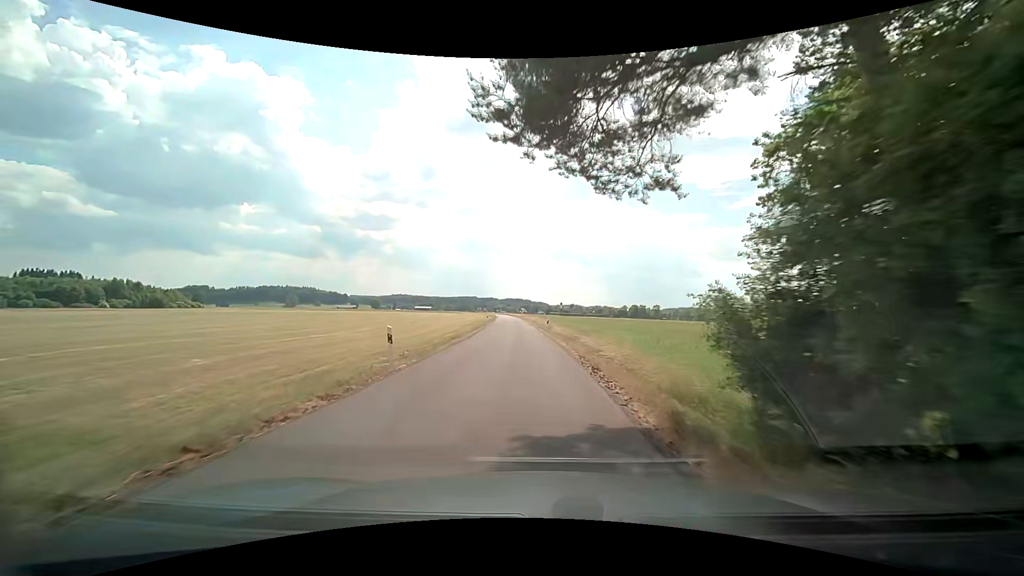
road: unclassified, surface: asphalt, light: Day
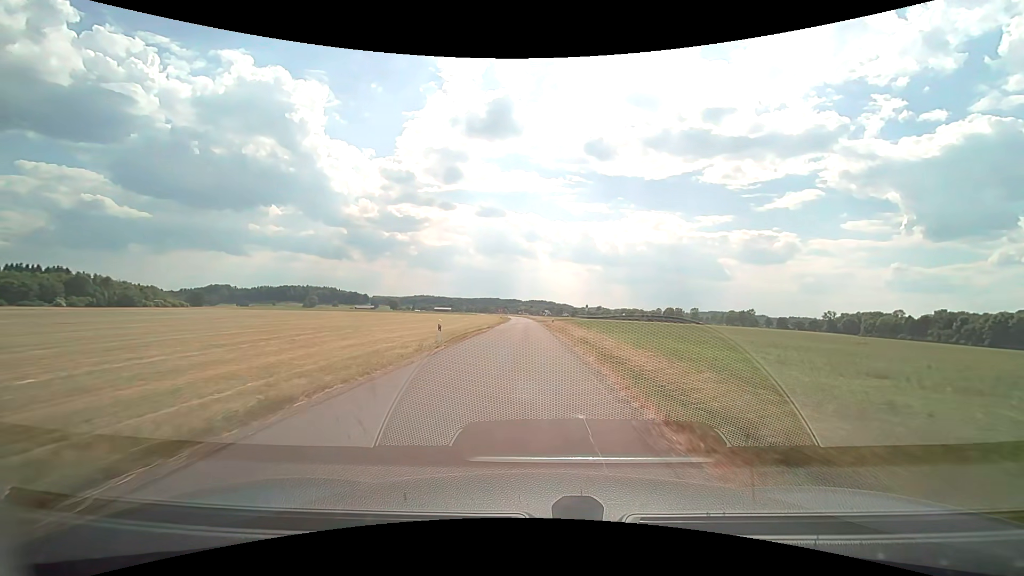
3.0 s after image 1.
(-1.2, +43.7) m; -3°
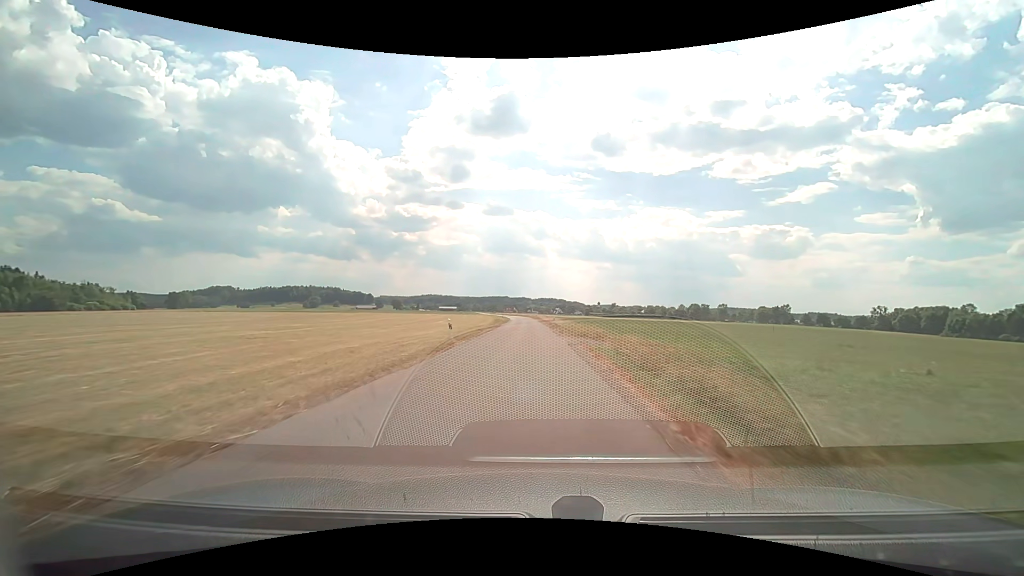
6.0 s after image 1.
(-0.6, +48.3) m; -1°
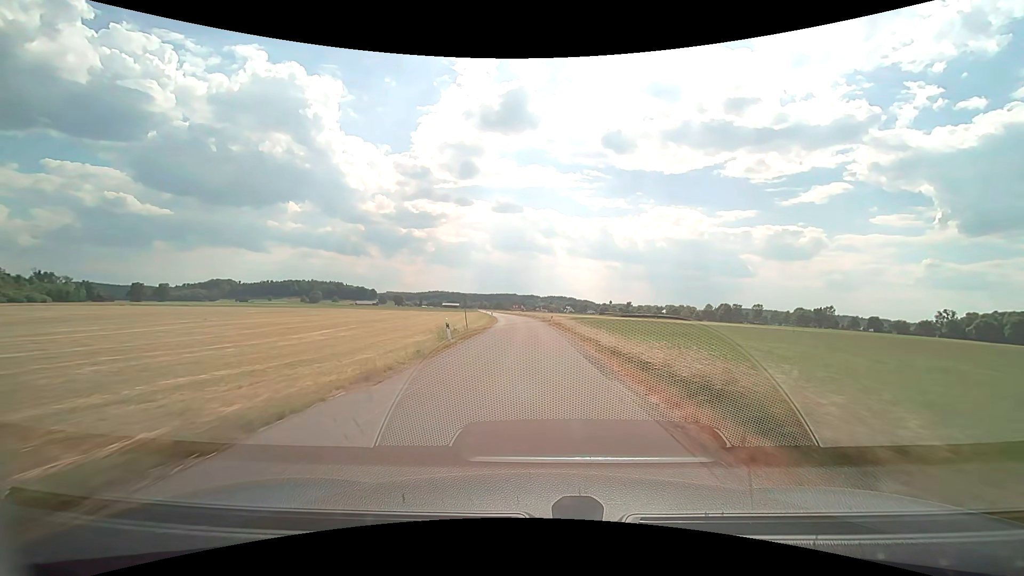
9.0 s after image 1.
(-0.6, +51.3) m; -1°
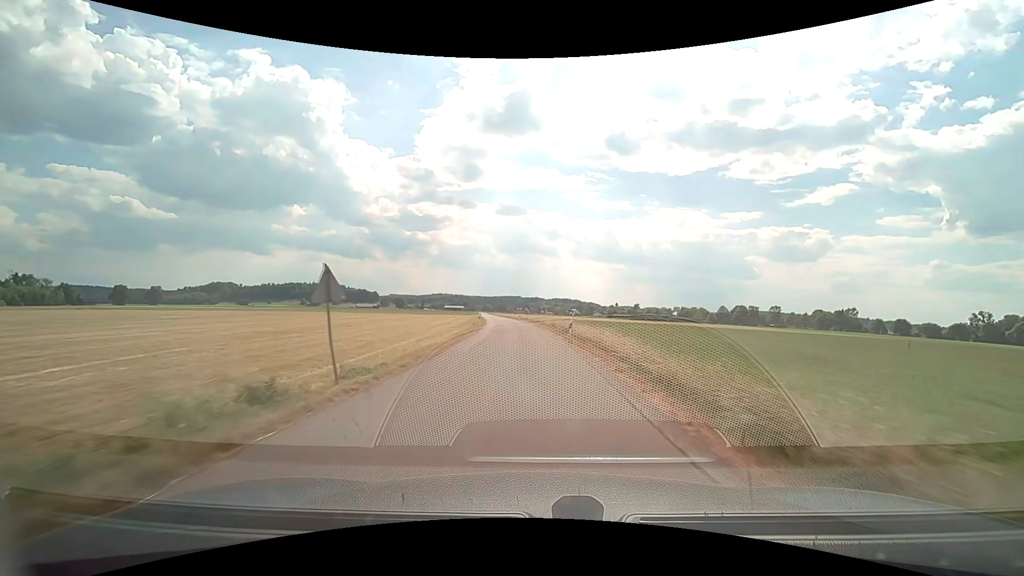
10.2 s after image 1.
(-0.1, +21.1) m; 0°
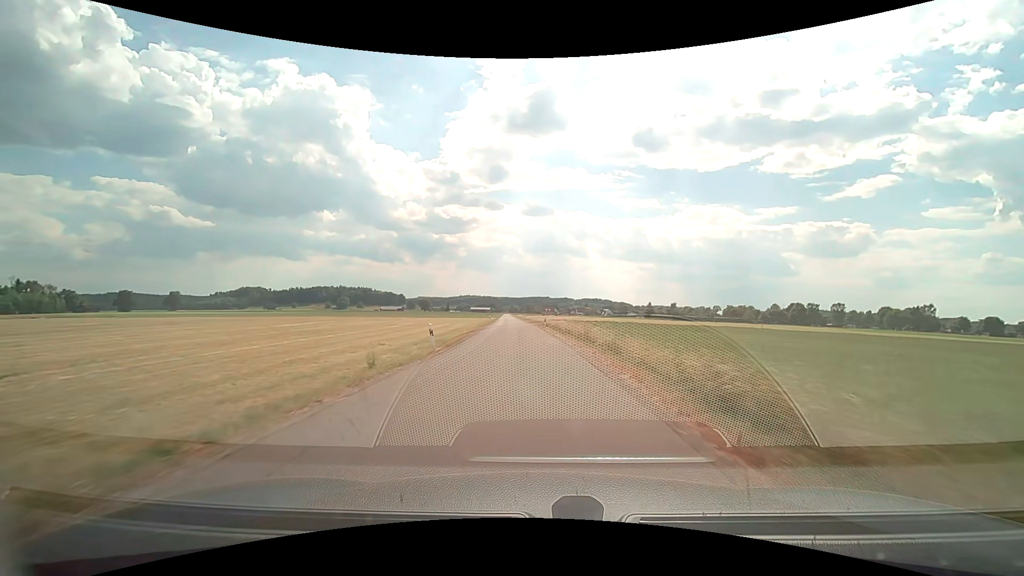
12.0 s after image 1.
(-0.6, +32.0) m; -3°
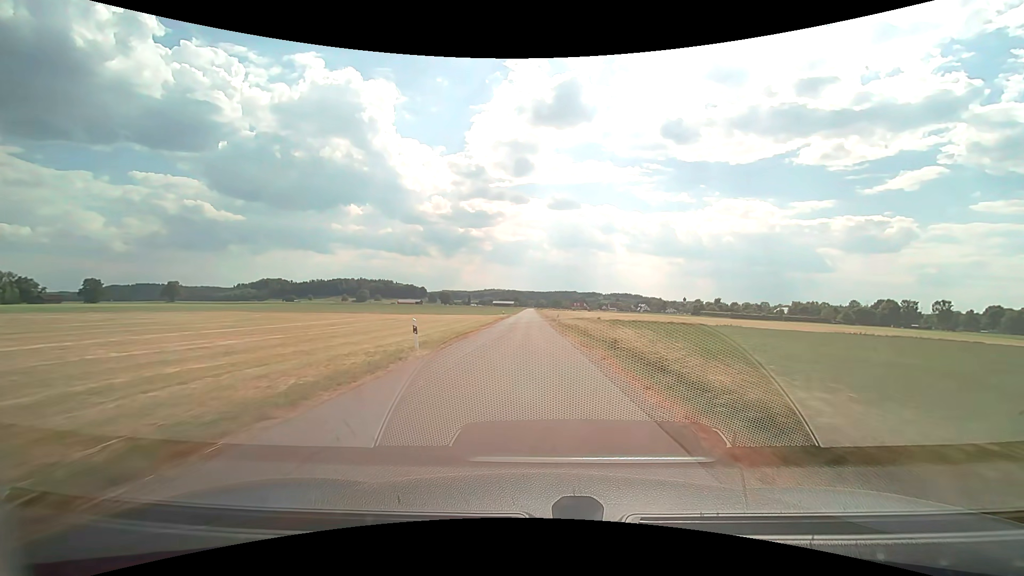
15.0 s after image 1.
(-2.0, +54.6) m; -3°
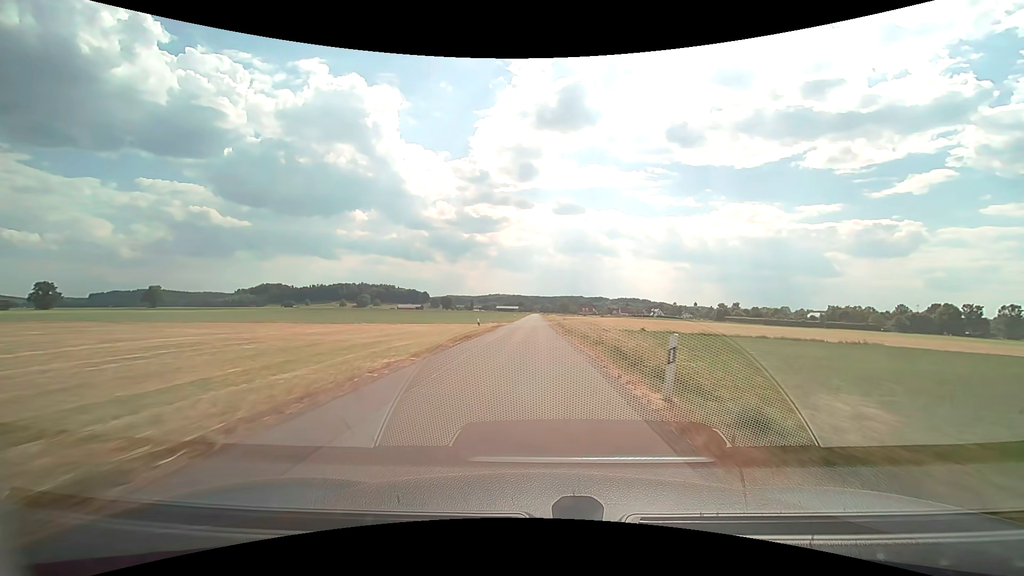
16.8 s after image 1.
(-0.4, +33.9) m; -1°
(0, +10) (0, +20) (0, +30) (0, +40) (0, +50) (0, +60) (0, +70) (0, +80) (0, +90) (0, +100) m
